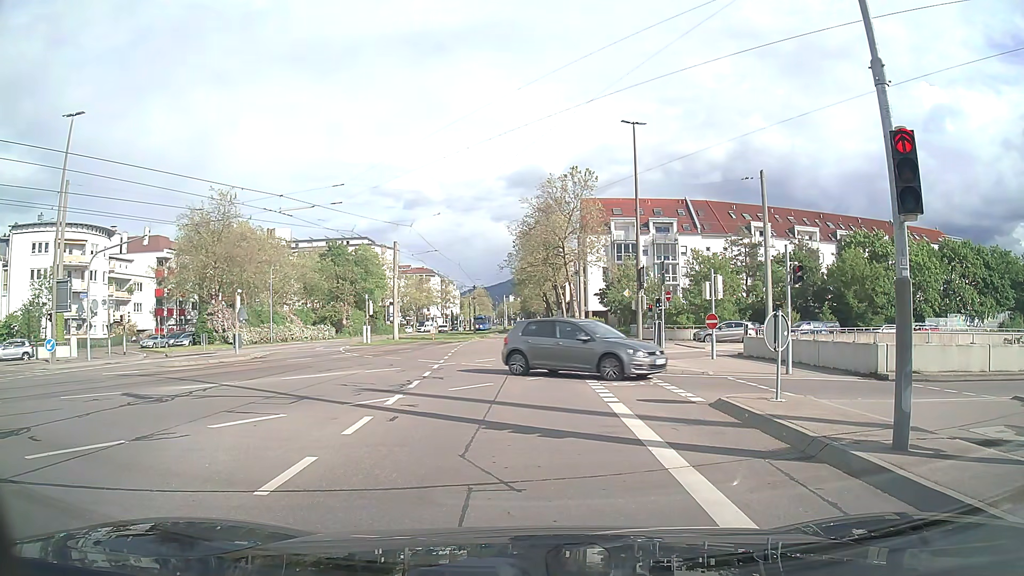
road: tertiary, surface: asphalt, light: Day
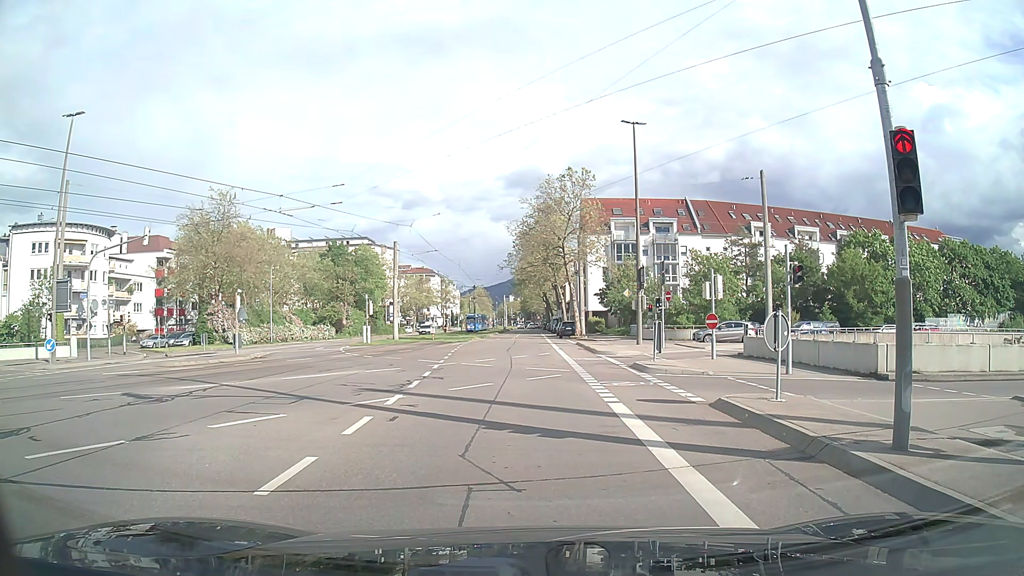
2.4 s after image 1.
(0.0, 0.0) m; 0°
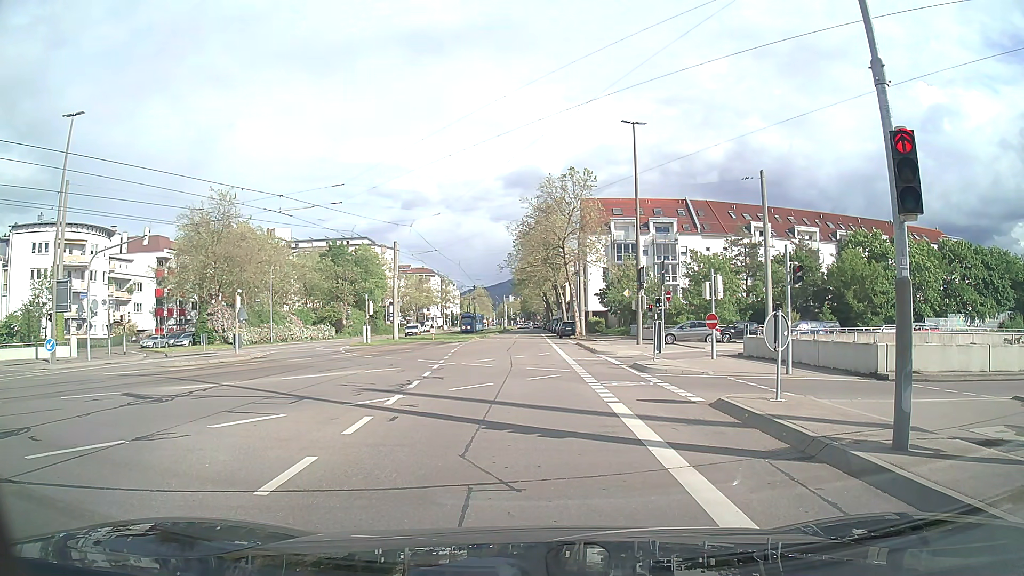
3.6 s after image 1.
(0.0, 0.0) m; 0°
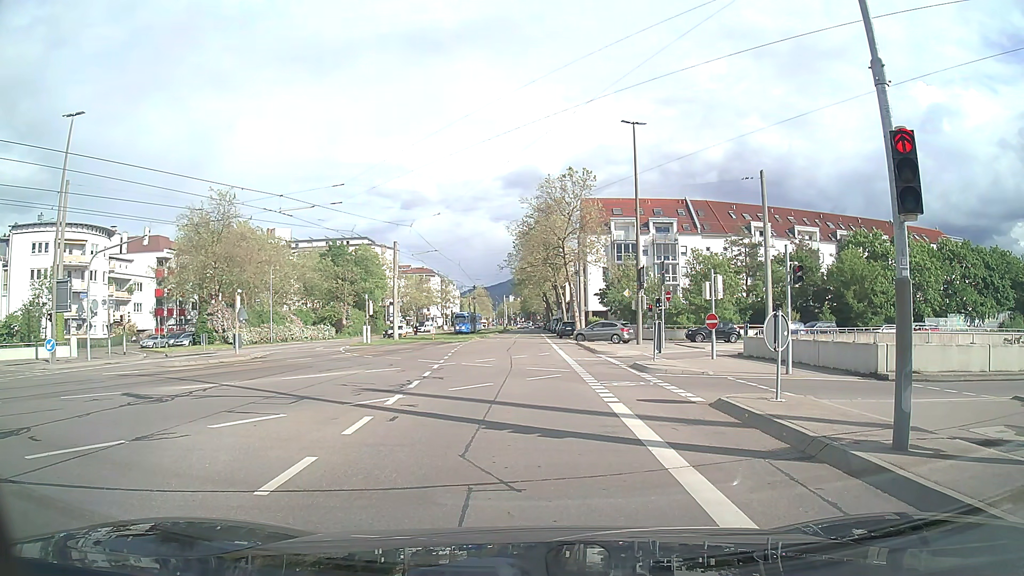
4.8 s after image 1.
(0.0, 0.0) m; 0°
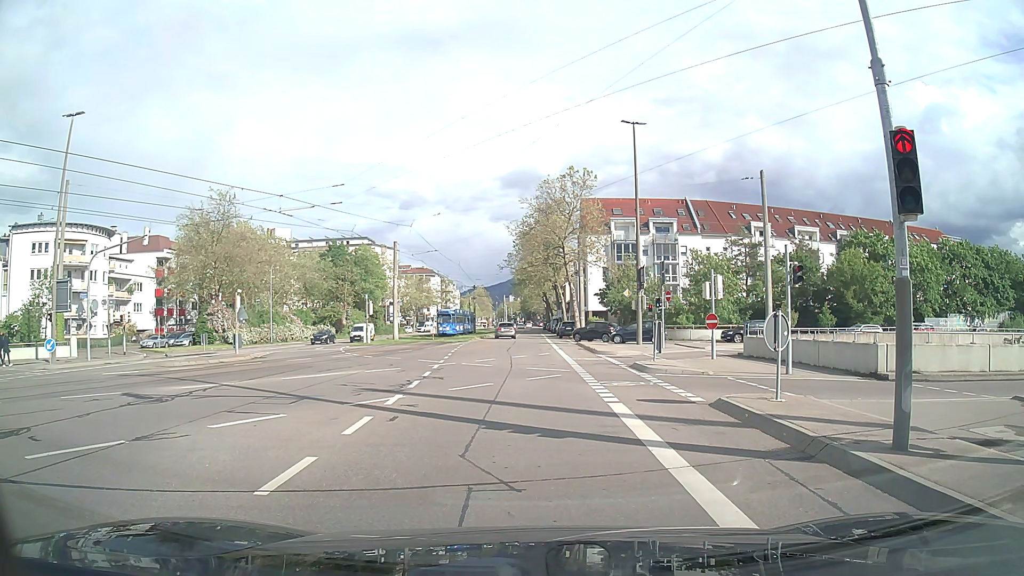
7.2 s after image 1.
(0.0, 0.0) m; 0°
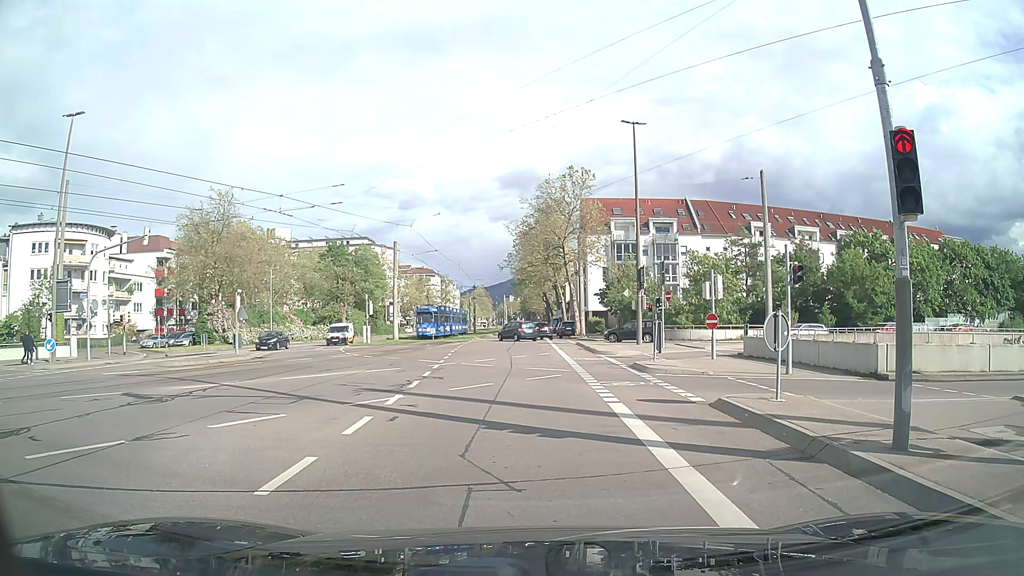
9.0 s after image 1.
(0.0, 0.0) m; 0°
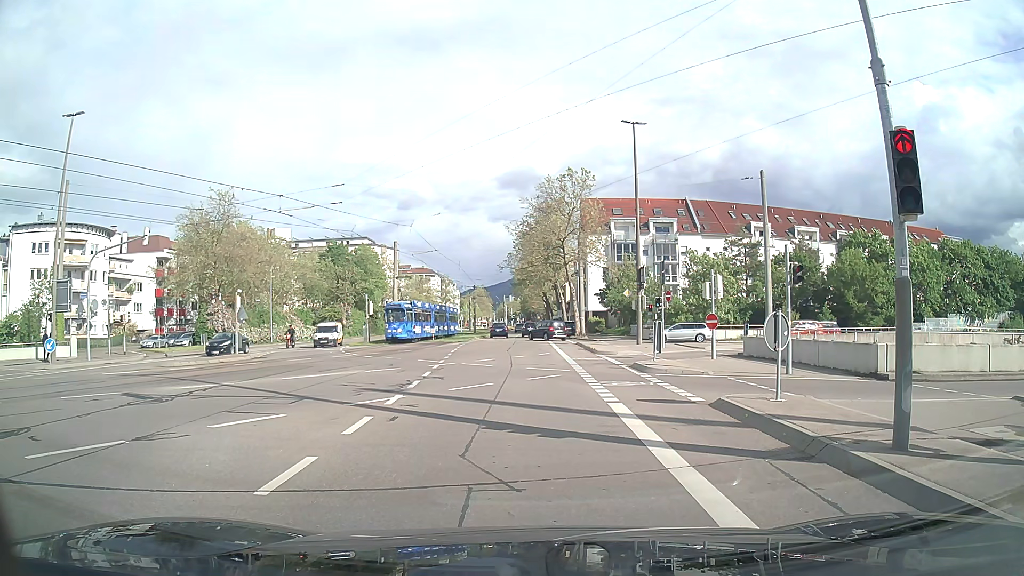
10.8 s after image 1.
(0.0, 0.0) m; 0°
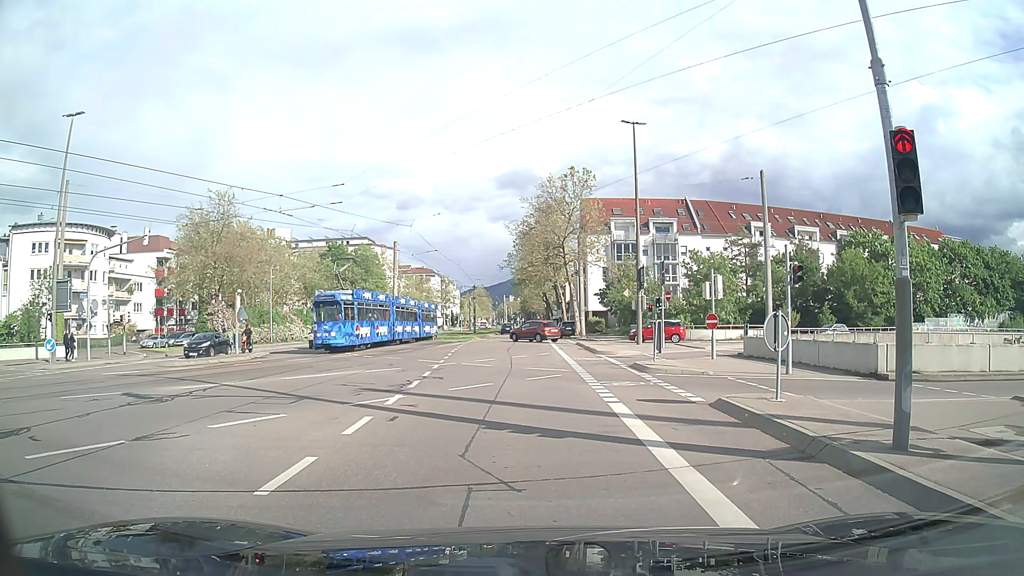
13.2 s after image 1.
(0.0, 0.0) m; 0°
(0, +10) (-1, +20) (-1, +30) (-1, +40) (-2, +50) (-2, +60) (-3, +70) (-3, +80) (-3, +90) (-3, +100) m
